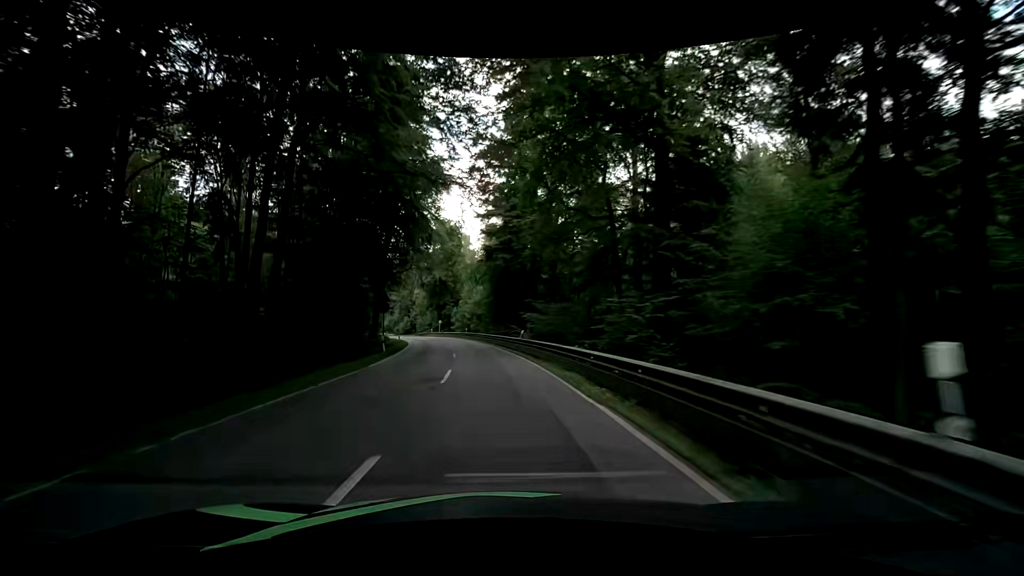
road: secondary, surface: asphalt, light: Day
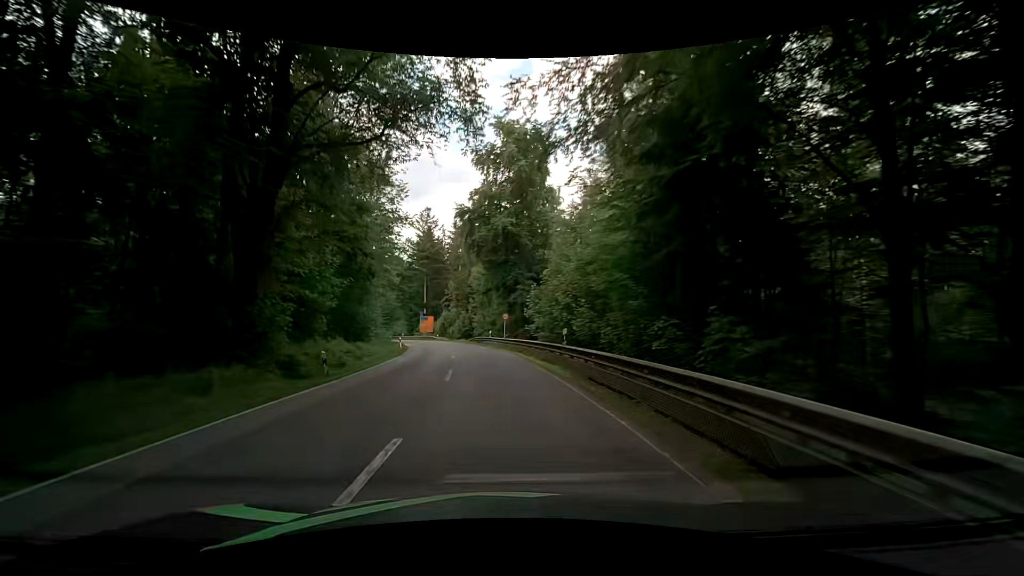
(-3.6, +43.8) m; -9°
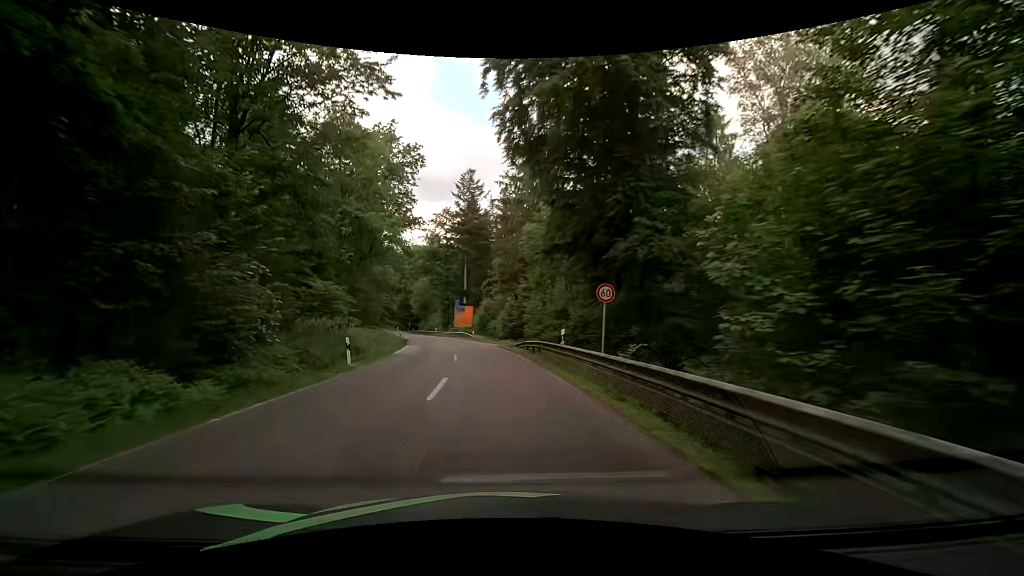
(-1.6, +26.4) m; -7°
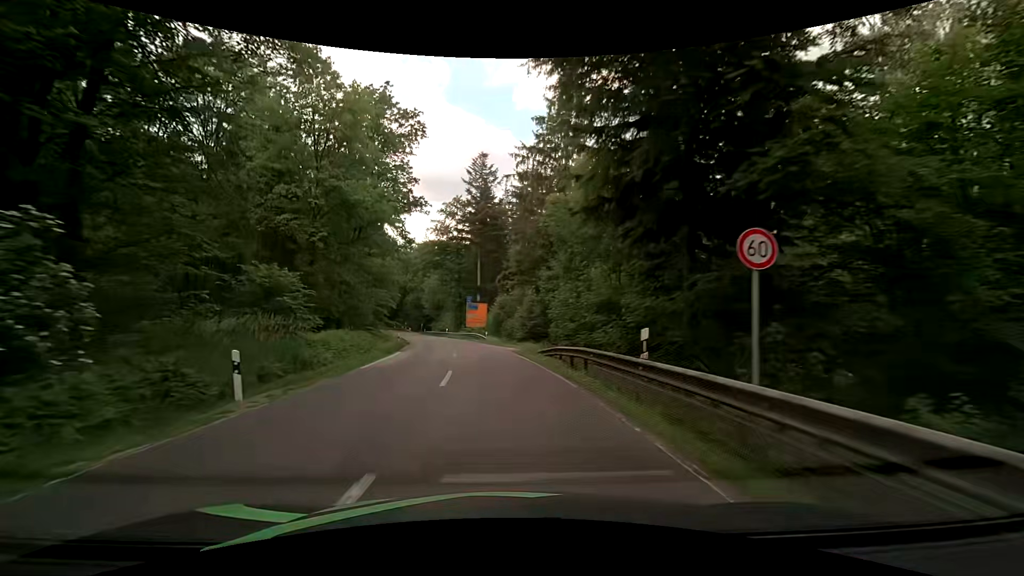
(-0.1, +8.9) m; -2°
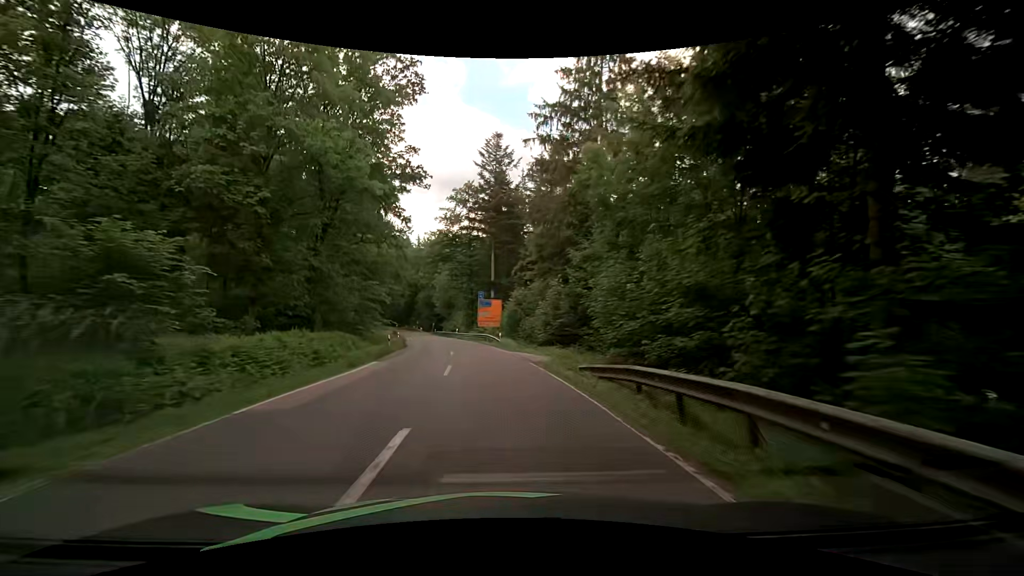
(-0.2, +8.9) m; -2°
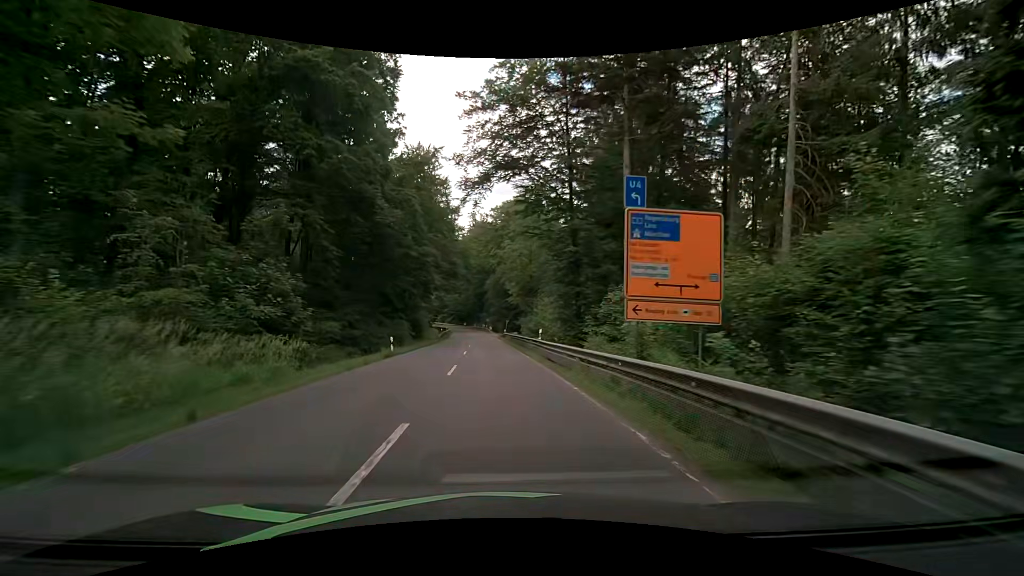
(-4.1, +44.2) m; -10°
